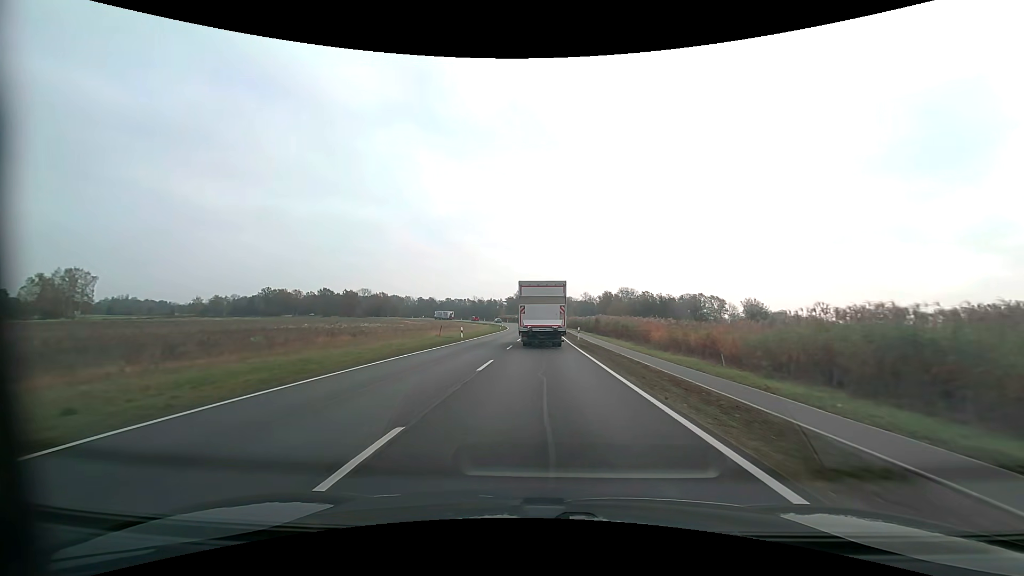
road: primary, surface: asphalt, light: Day
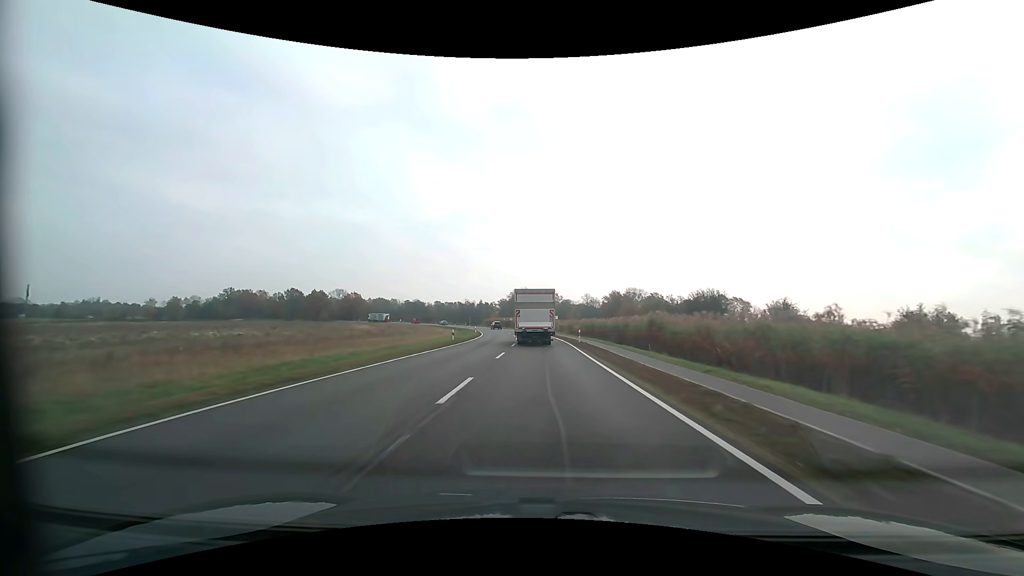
(+0.3, +42.3) m; 0°
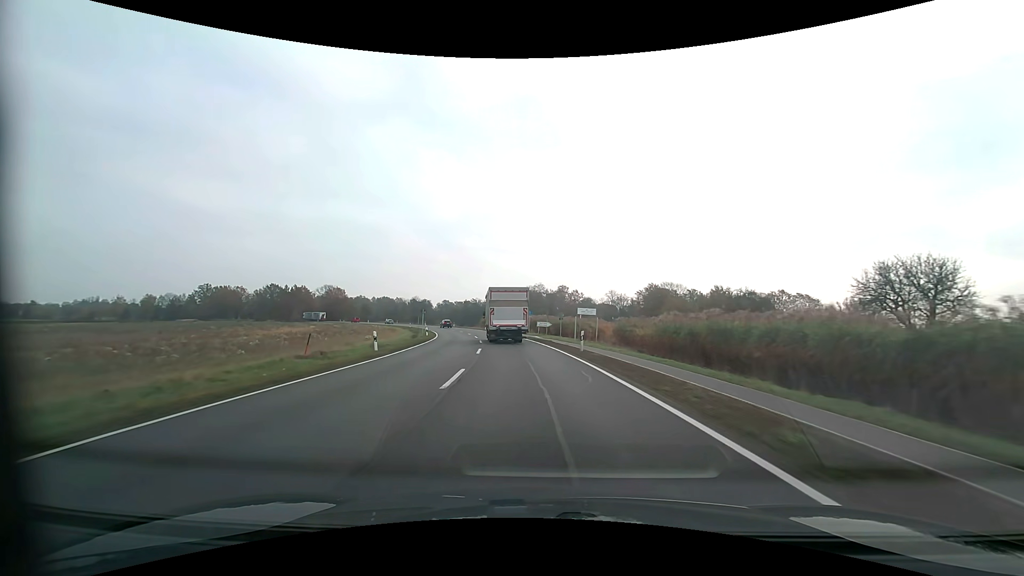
(-0.1, +46.5) m; -2°
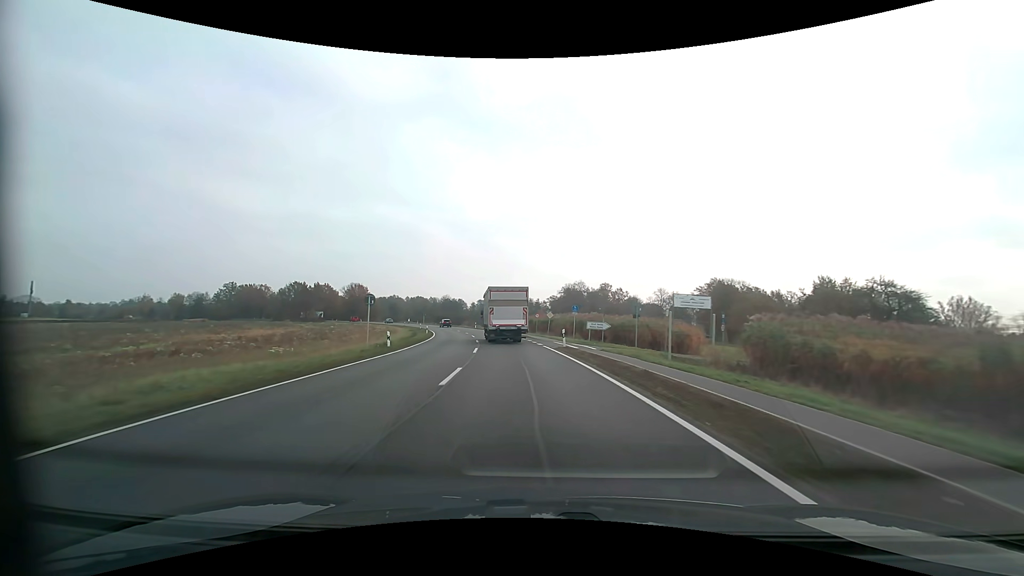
(-0.7, +23.6) m; -4°
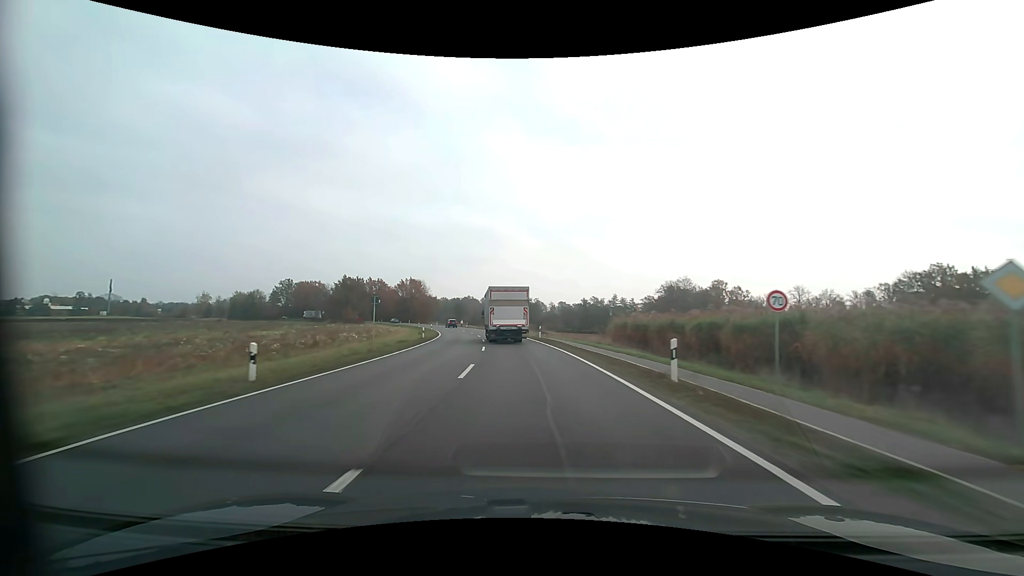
(-4.1, +46.8) m; -9°
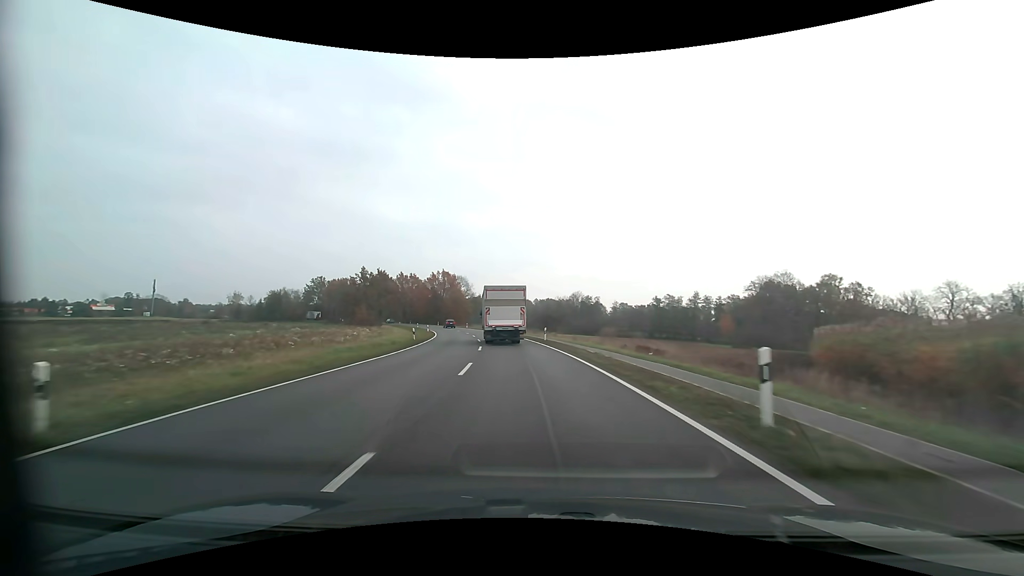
(-1.9, +35.5) m; -6°
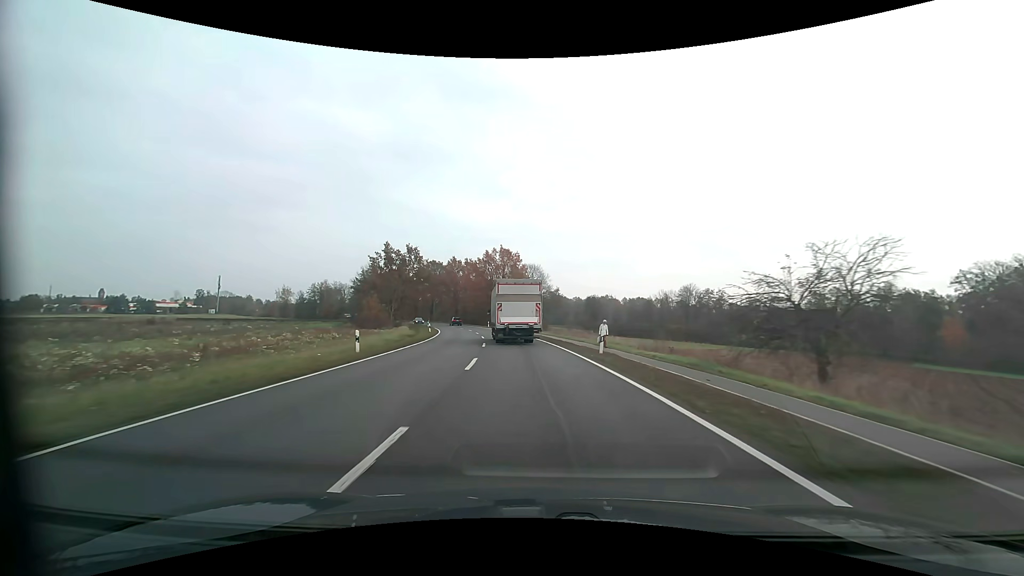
(-4.0, +47.3) m; -9°
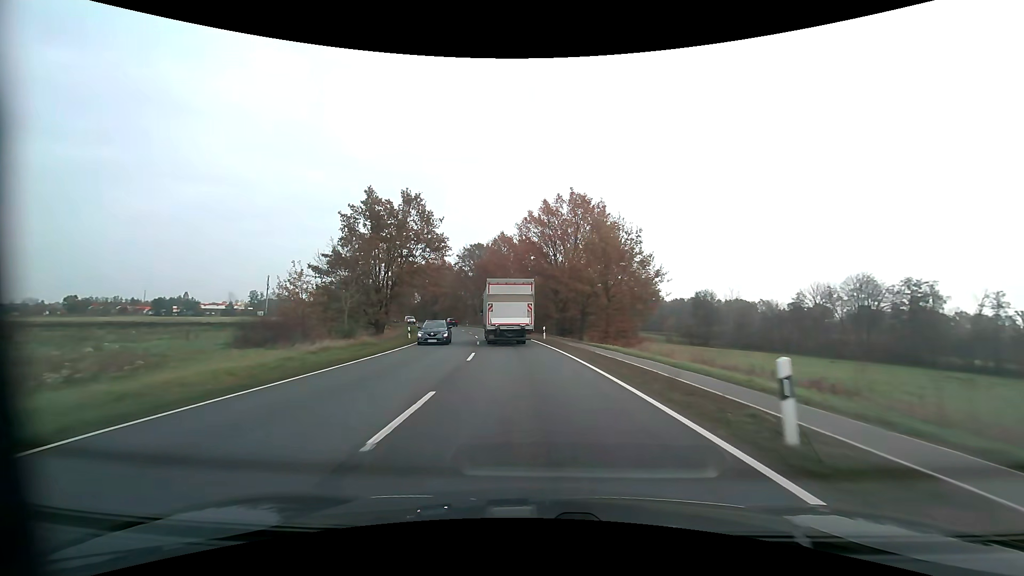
(-3.1, +44.7) m; -8°
(0, +10) (-1, +20) (-2, +30) (-3, +40) (-4, +50) (-6, +60) (-8, +69) (-11, +79) (-14, +89) (-17, +98) m
